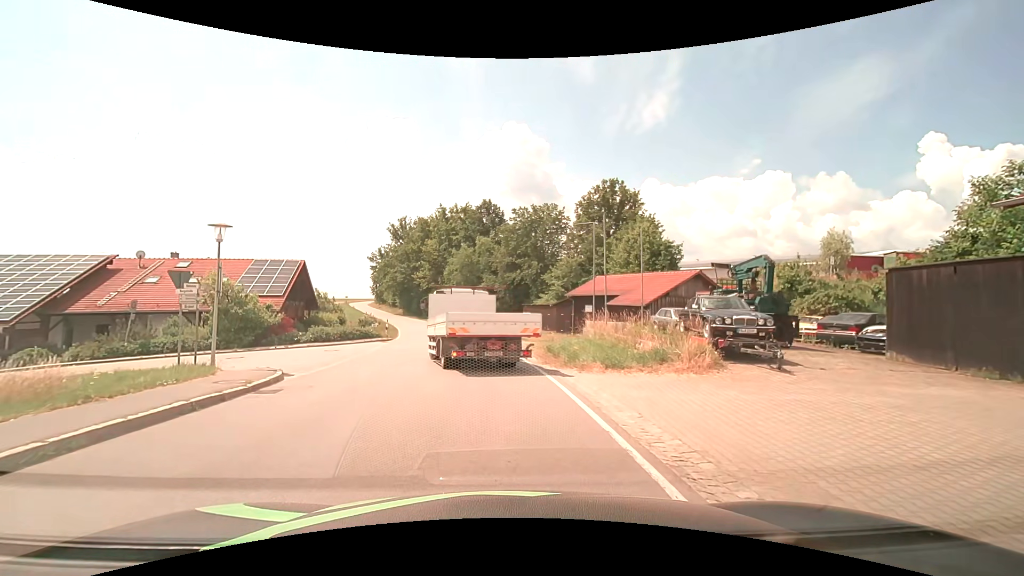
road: tertiary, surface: asphalt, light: Day
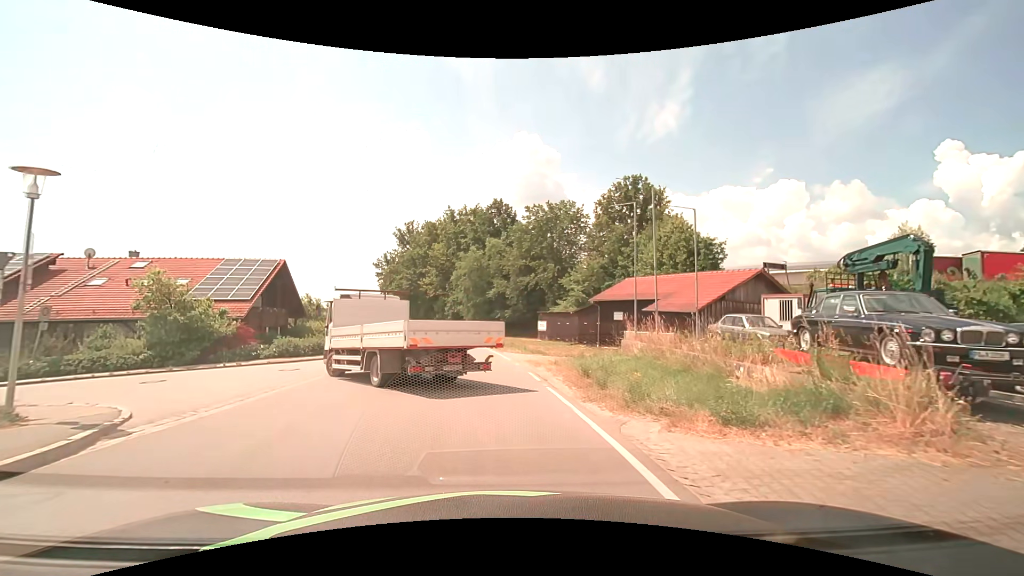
(-0.2, +6.6) m; -2°
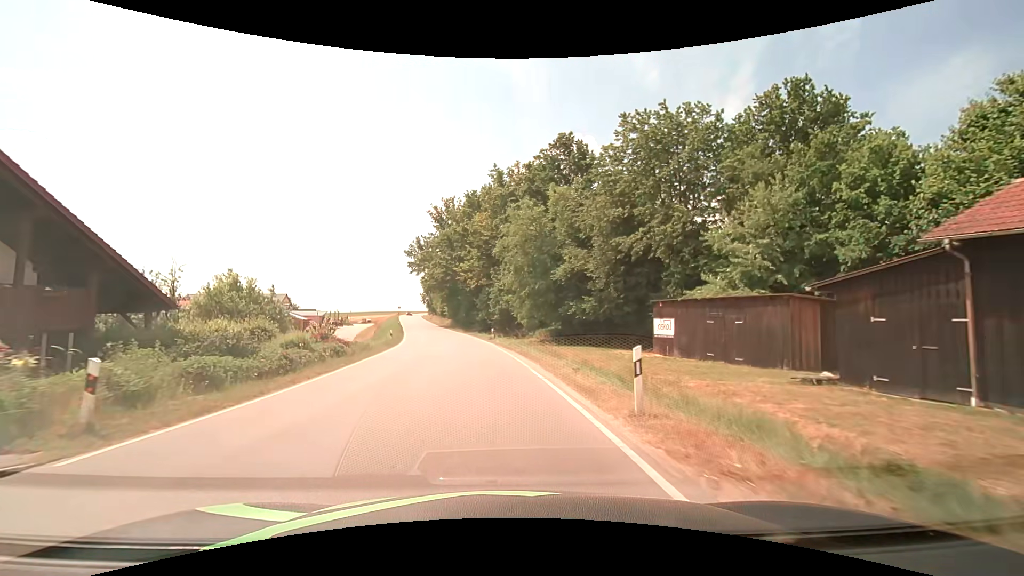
(-1.3, +25.7) m; -6°
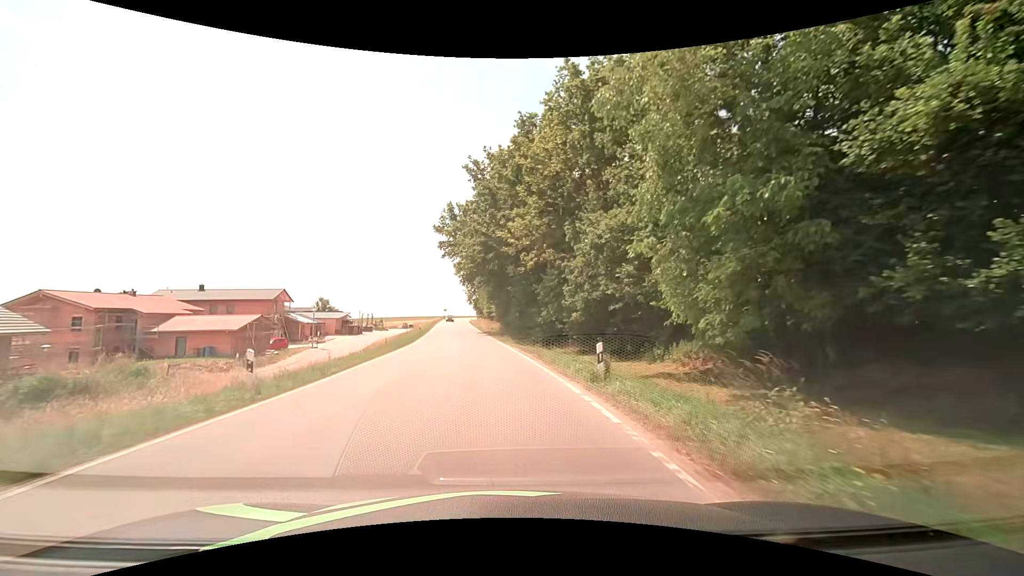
(-1.9, +27.3) m; -7°
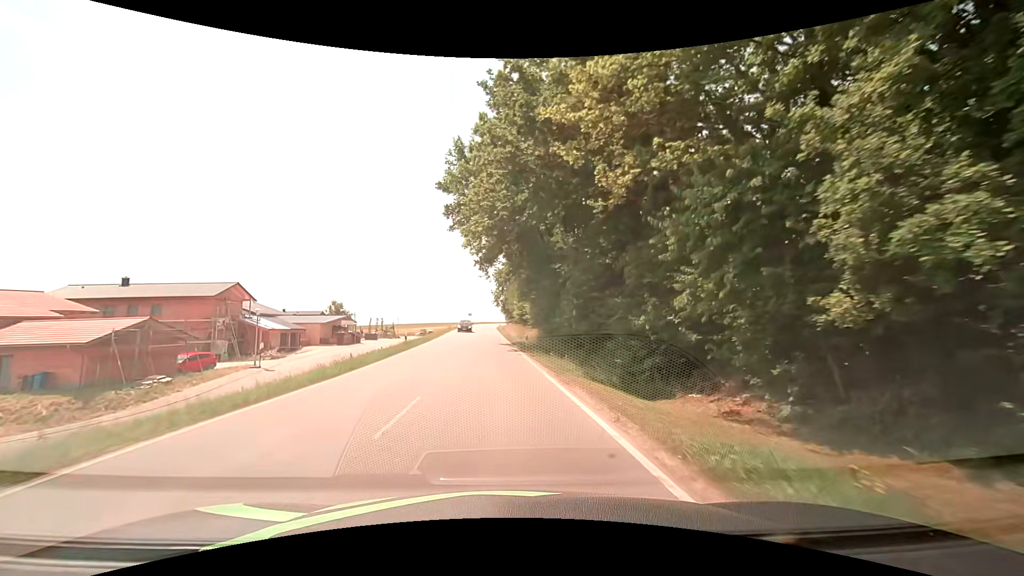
(-0.7, +21.6) m; -4°
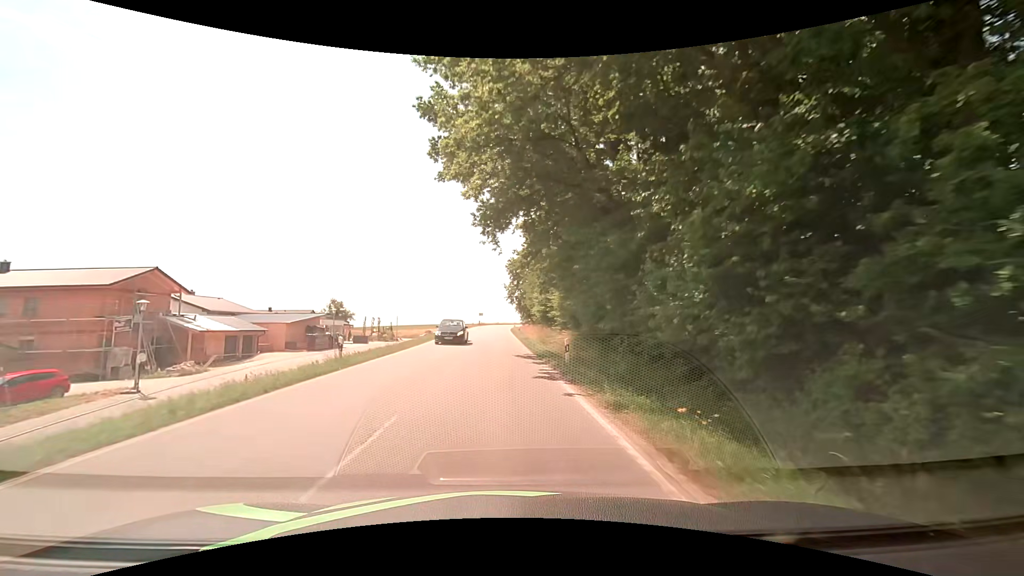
(-0.1, +14.7) m; -1°
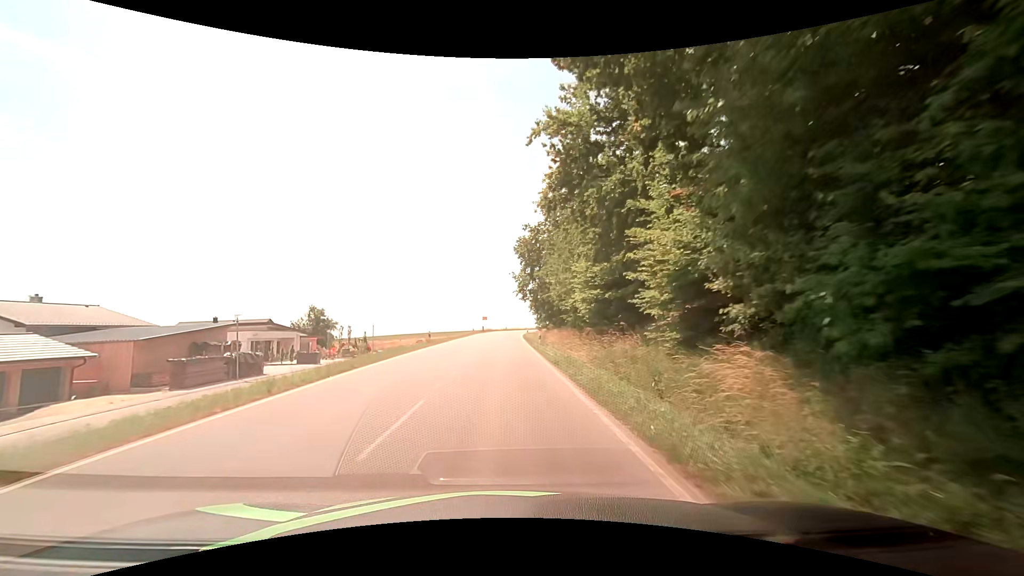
(-0.3, +22.2) m; -1°
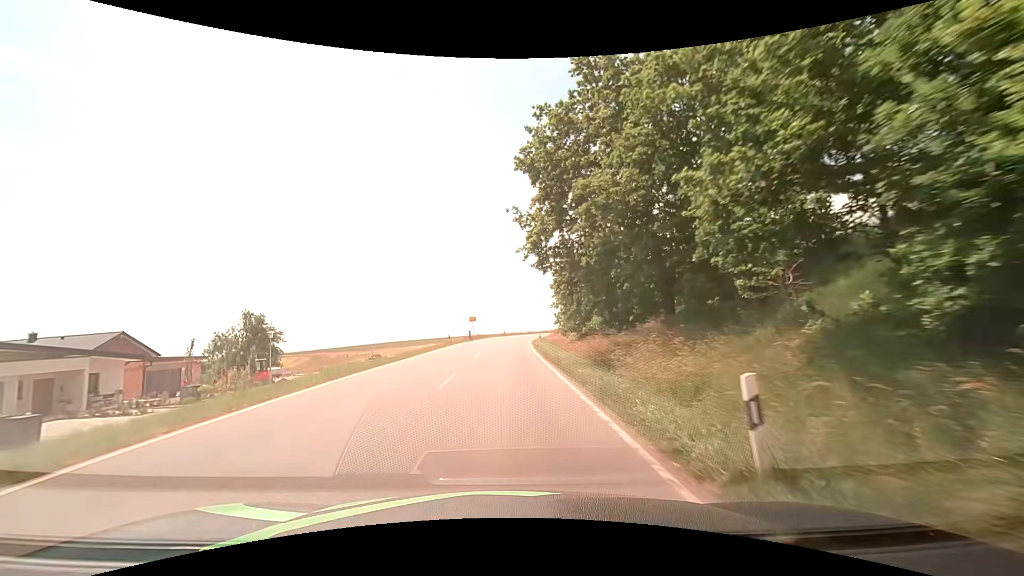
(+0.1, +29.8) m; +1°
(0, +10) (0, +20) (0, +30) (0, +40) (0, +50) (+1, +60) (+2, +70) (+3, +80) (+5, +90) (+8, +99) m
